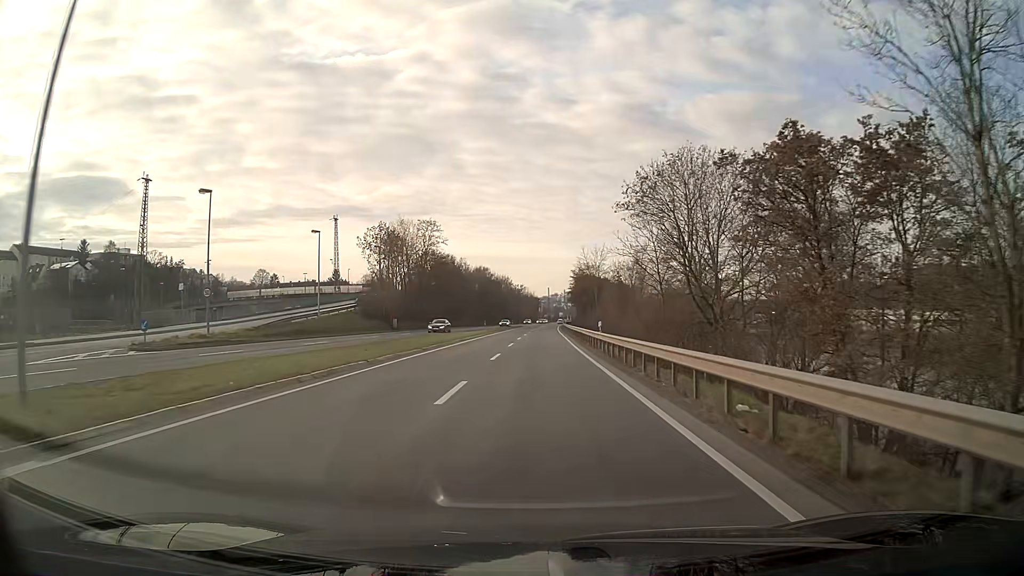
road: primary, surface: asphalt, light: Day
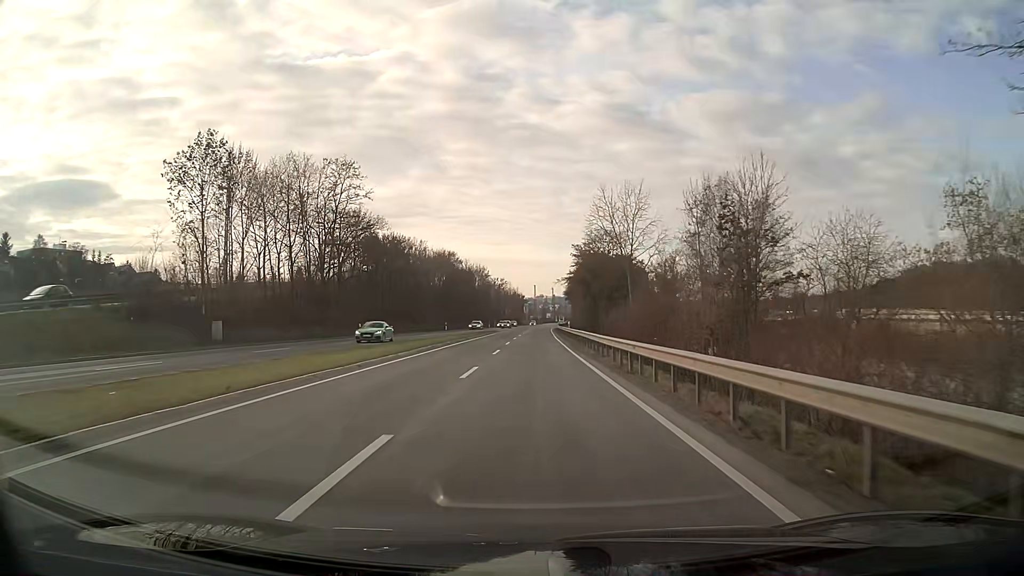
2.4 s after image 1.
(+0.5, +43.0) m; +1°
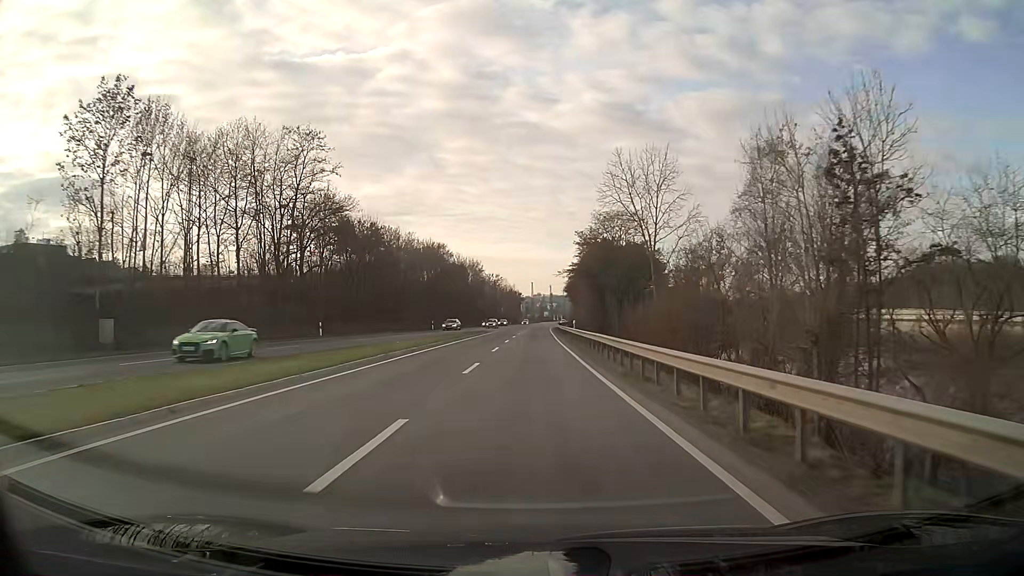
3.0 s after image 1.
(0.0, +10.7) m; 0°
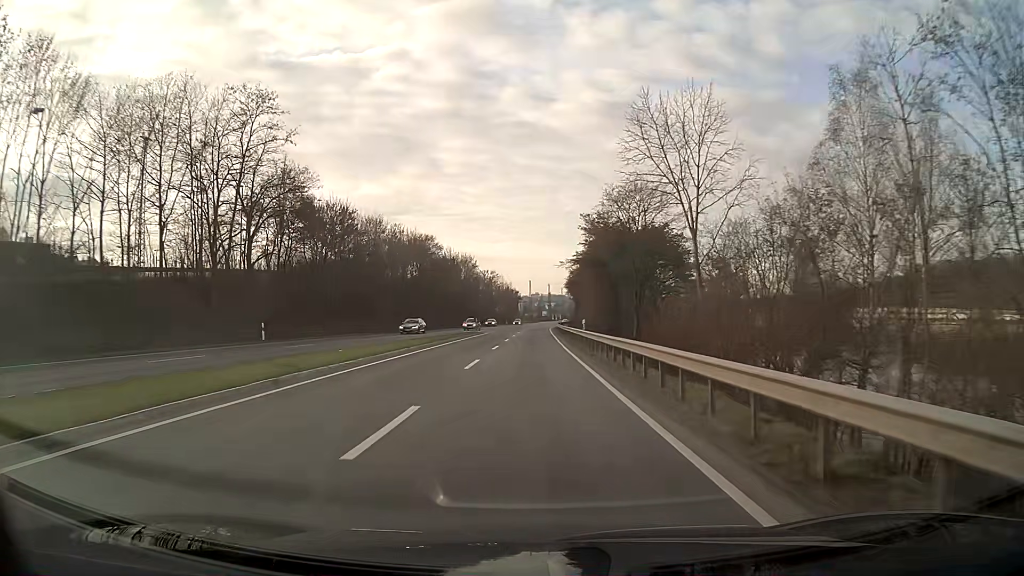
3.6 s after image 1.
(0.0, +10.8) m; 0°
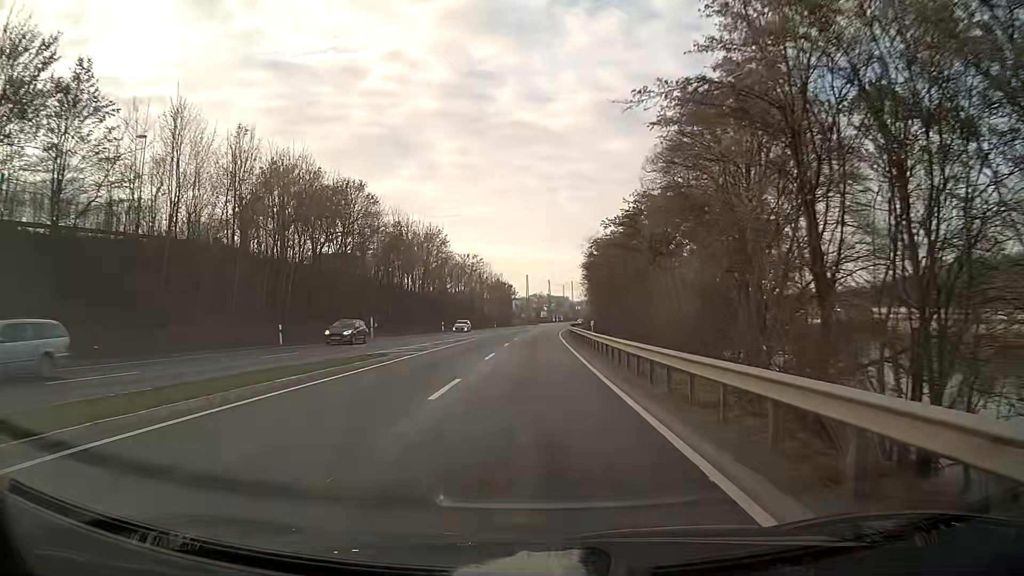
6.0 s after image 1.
(0.0, +42.9) m; 0°
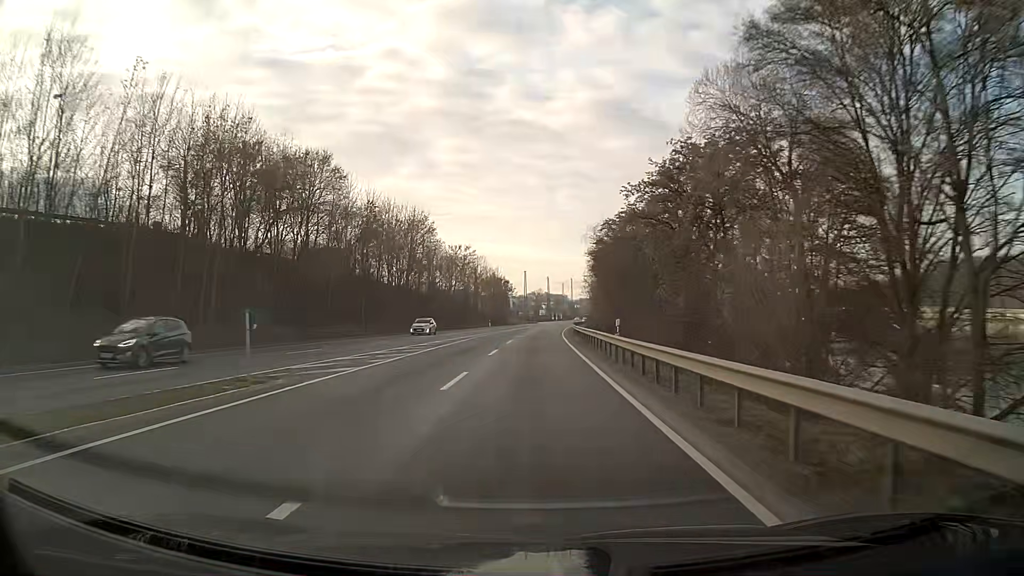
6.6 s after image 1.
(0.0, +10.7) m; 0°
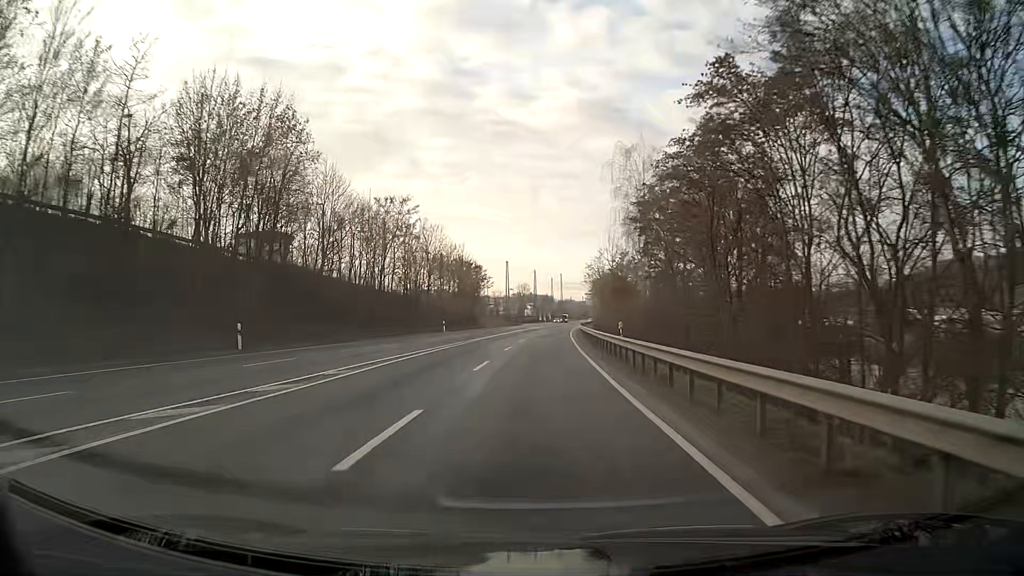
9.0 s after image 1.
(+0.4, +42.9) m; +1°
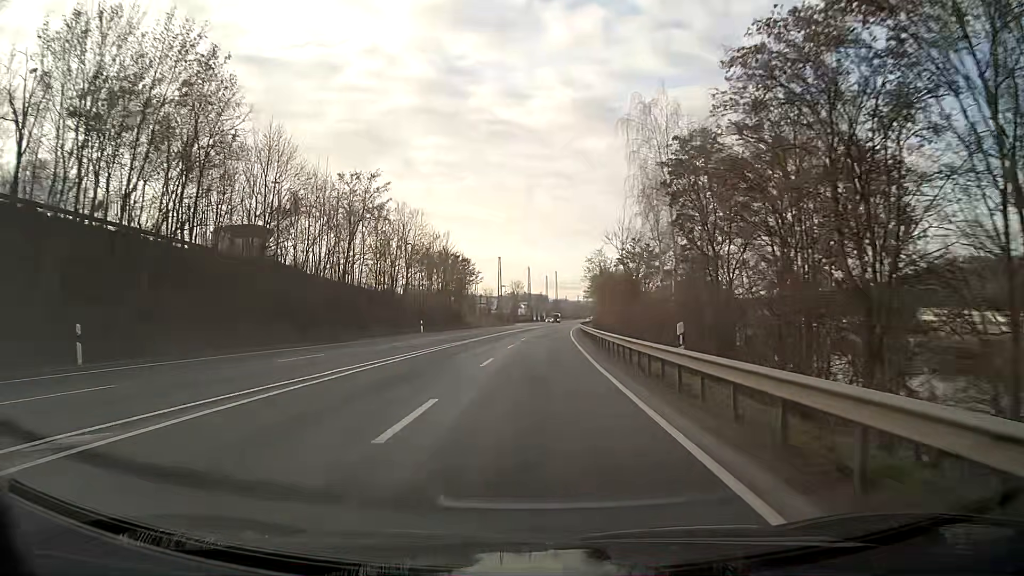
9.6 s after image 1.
(0.0, +10.7) m; 0°
(0, +10) (0, +20) (0, +30) (+1, +40) (+1, +50) (+2, +60) (+2, +70) (+3, +80) (+3, +90) (+4, +100) m
